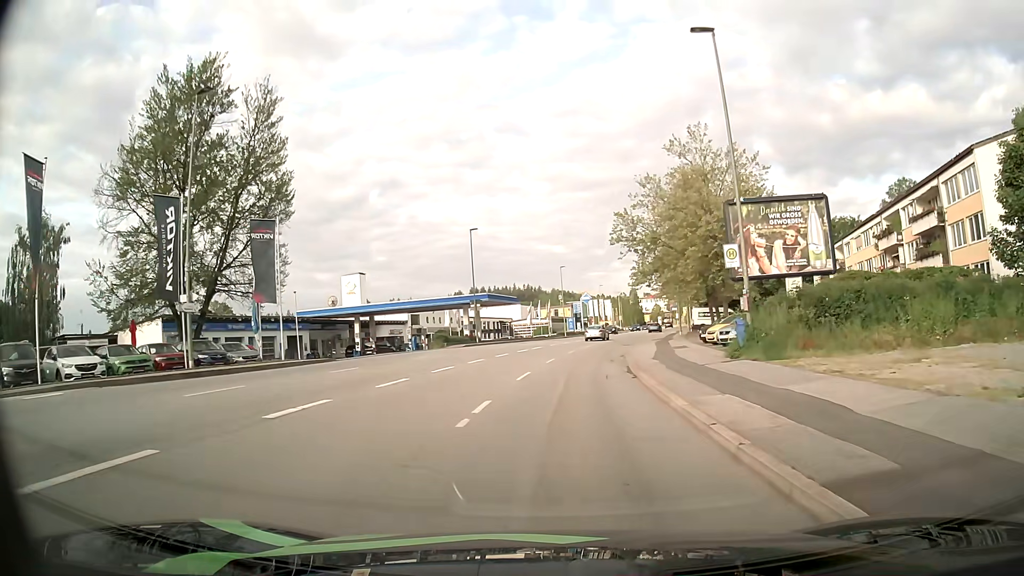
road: tertiary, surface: asphalt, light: Day
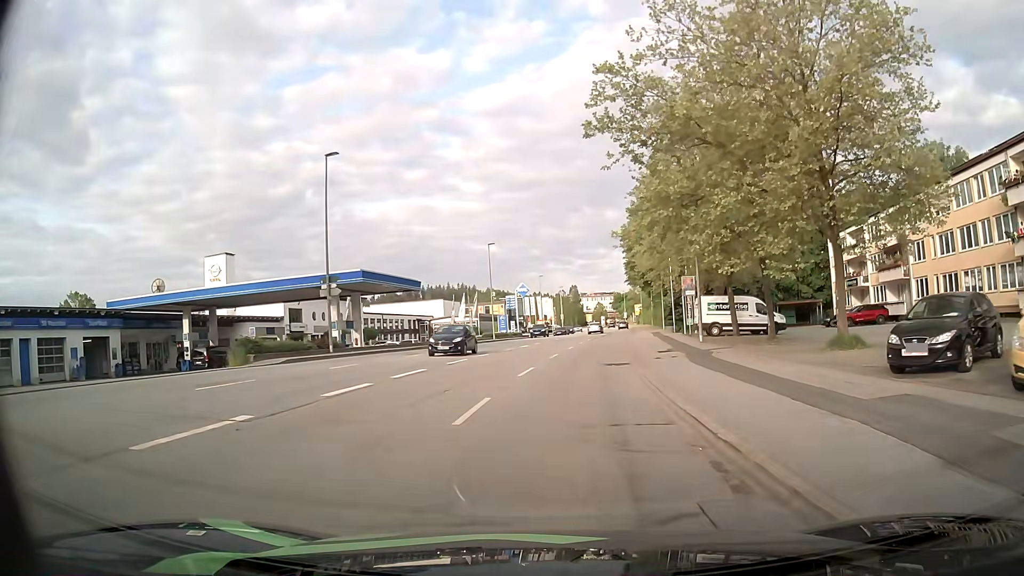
(+1.1, +27.1) m; +6°
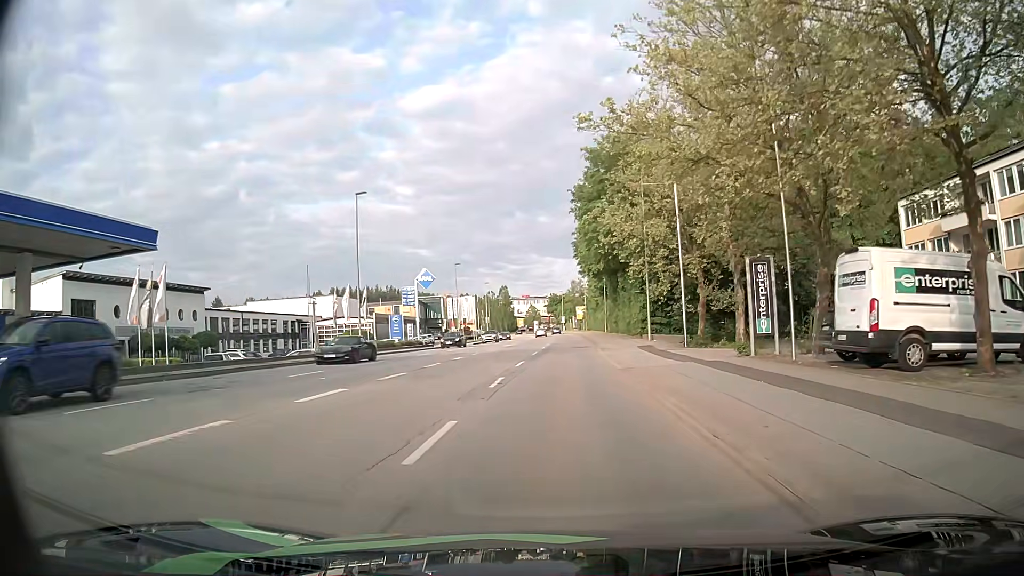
(+1.4, +29.6) m; +6°
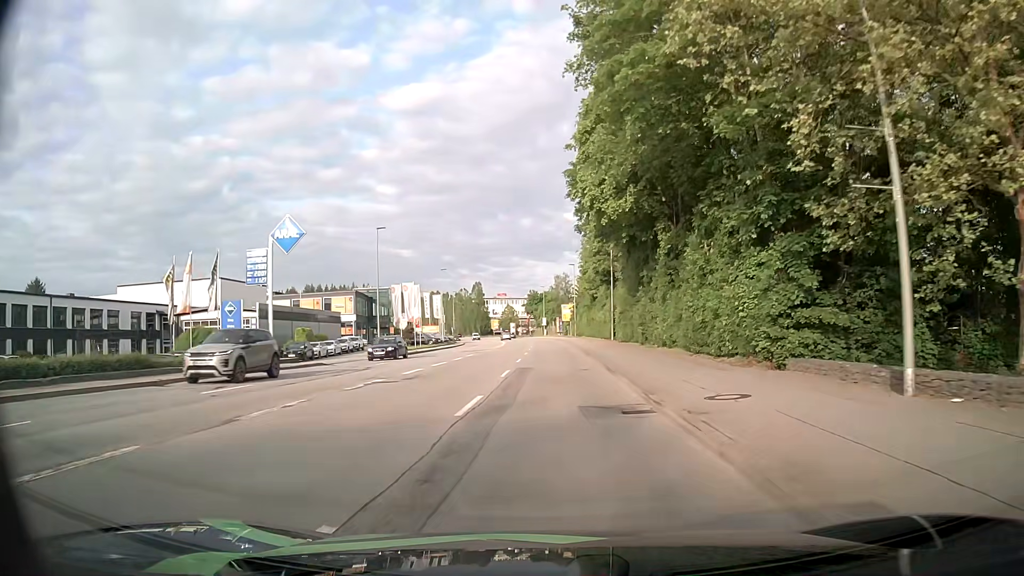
(+0.6, +32.4) m; +2°
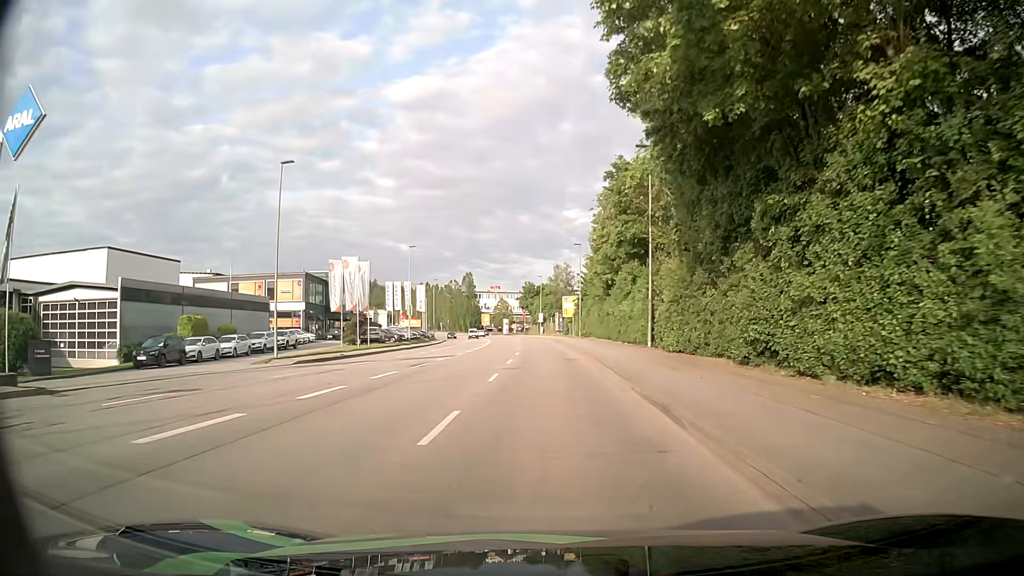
(-0.1, +21.2) m; +1°
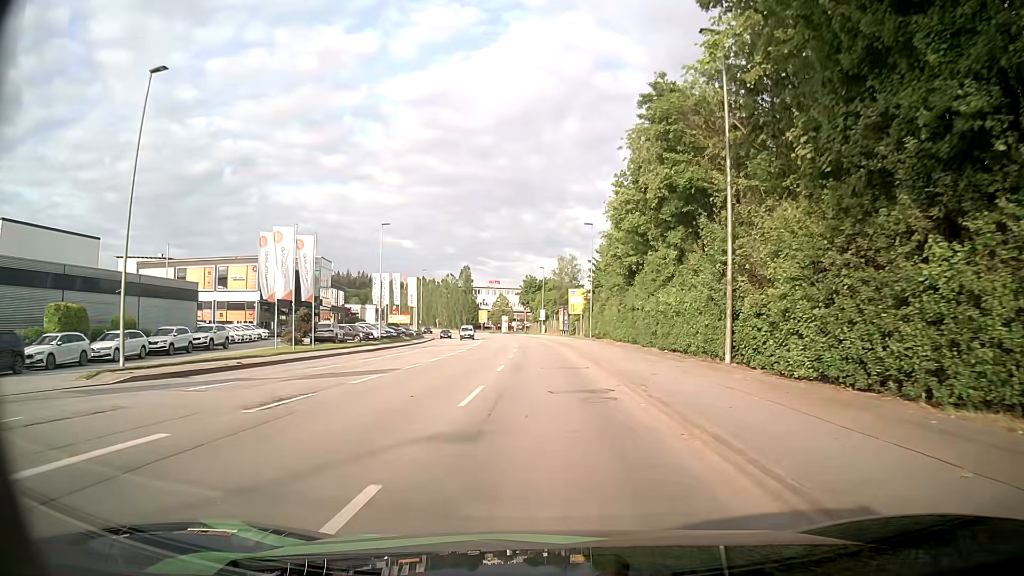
(-0.2, +14.1) m; -1°
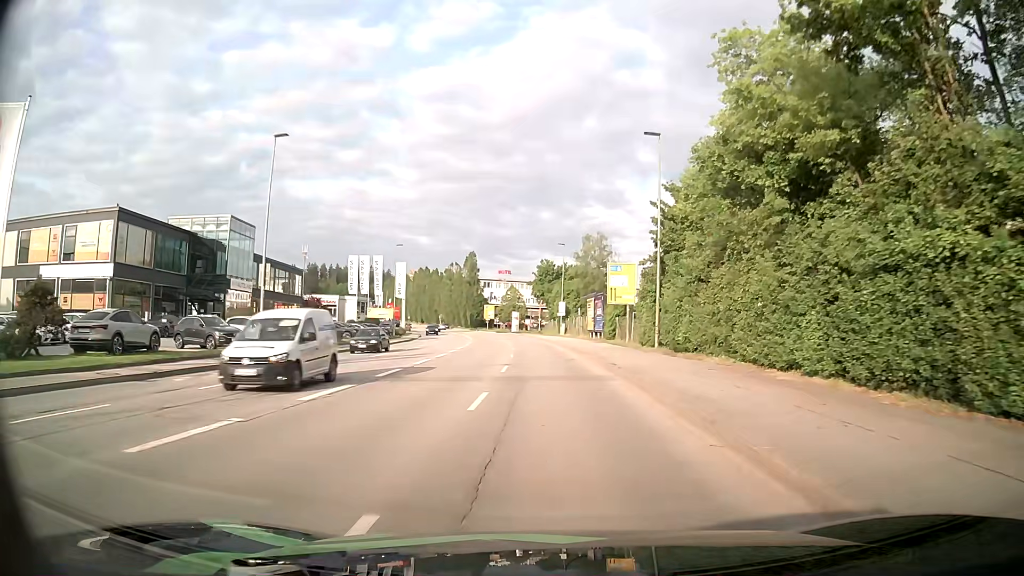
(-0.1, +28.4) m; -1°
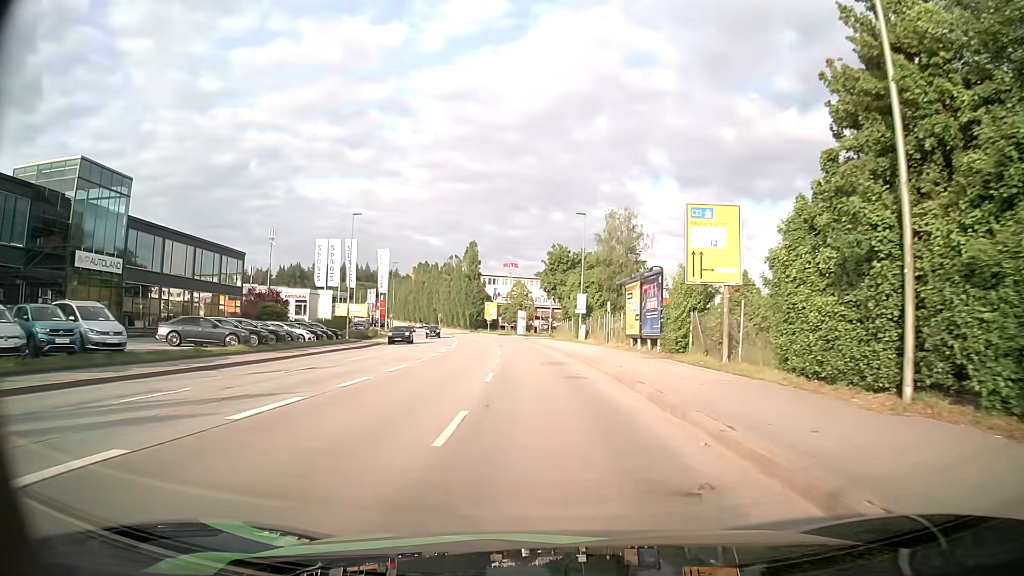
(-0.2, +21.4) m; -1°
(0, +10) (0, +20) (-1, +30) (-1, +40) (-2, +50) (-3, +60) (-4, +70) (-5, +80) (-7, +90) (-9, +99) m
